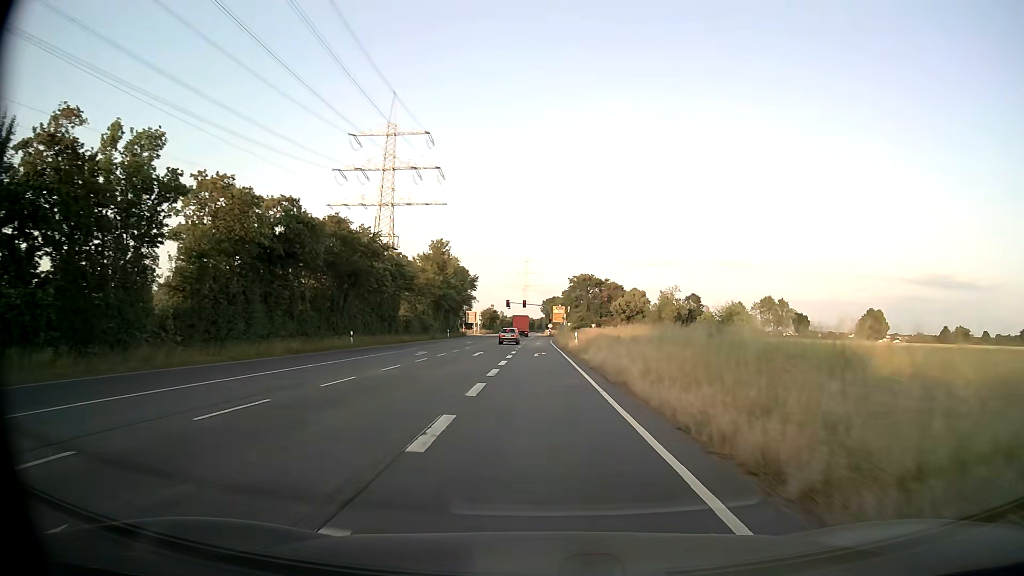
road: secondary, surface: asphalt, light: Day
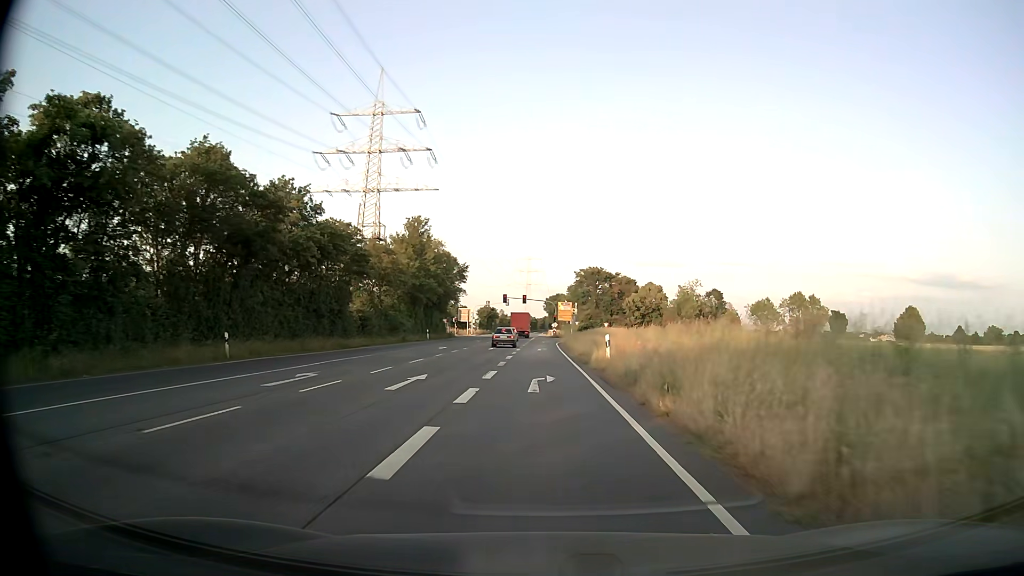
(-0.1, +19.2) m; 0°
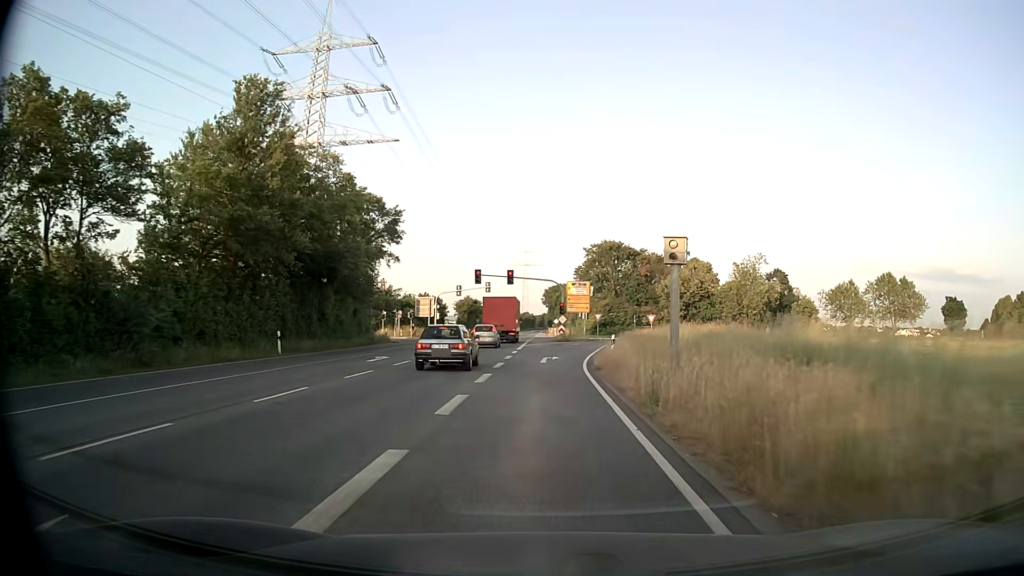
(+0.1, +43.5) m; 0°
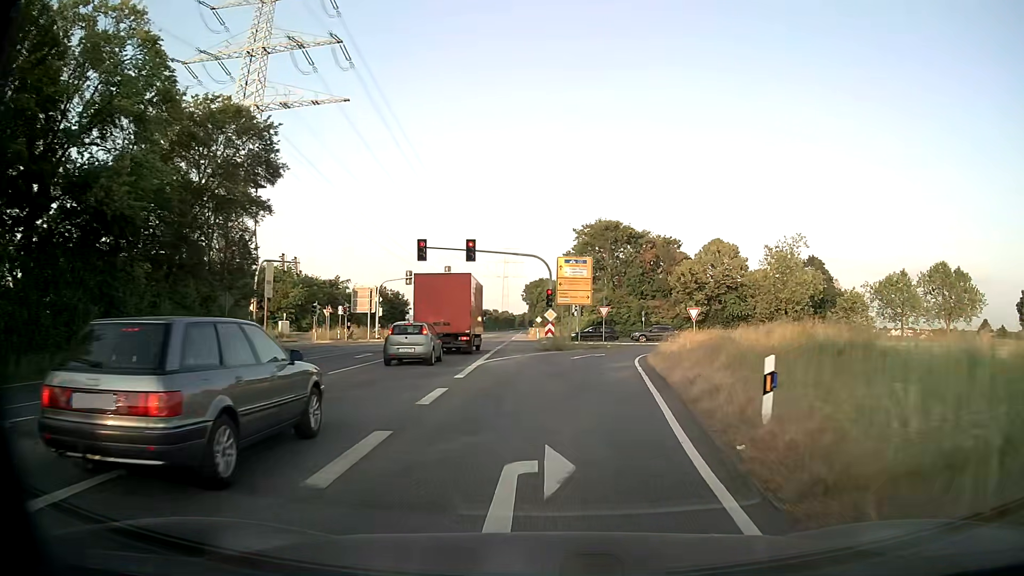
(+0.1, +22.5) m; +1°
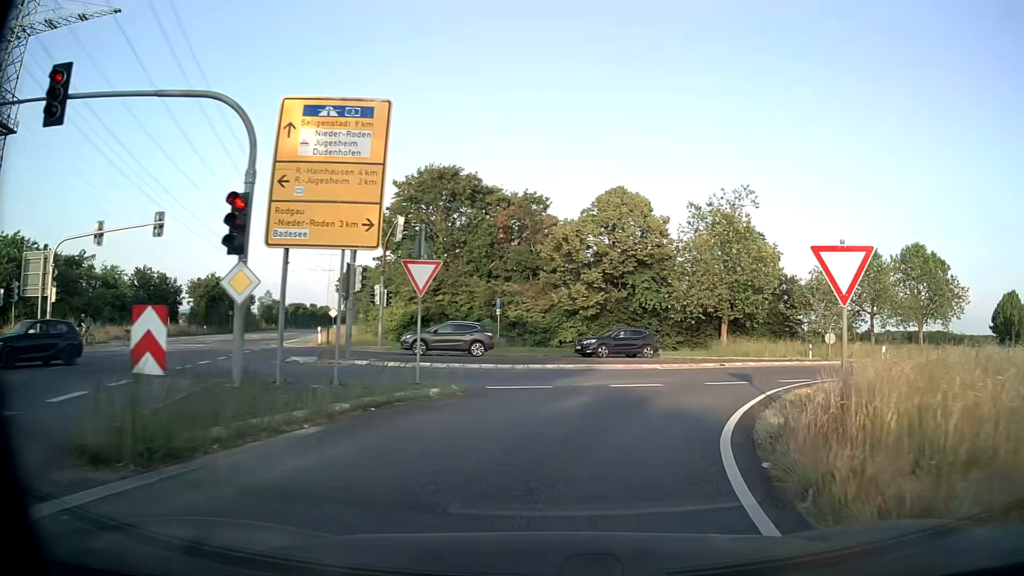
(+2.5, +29.5) m; +15°
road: secondary_link
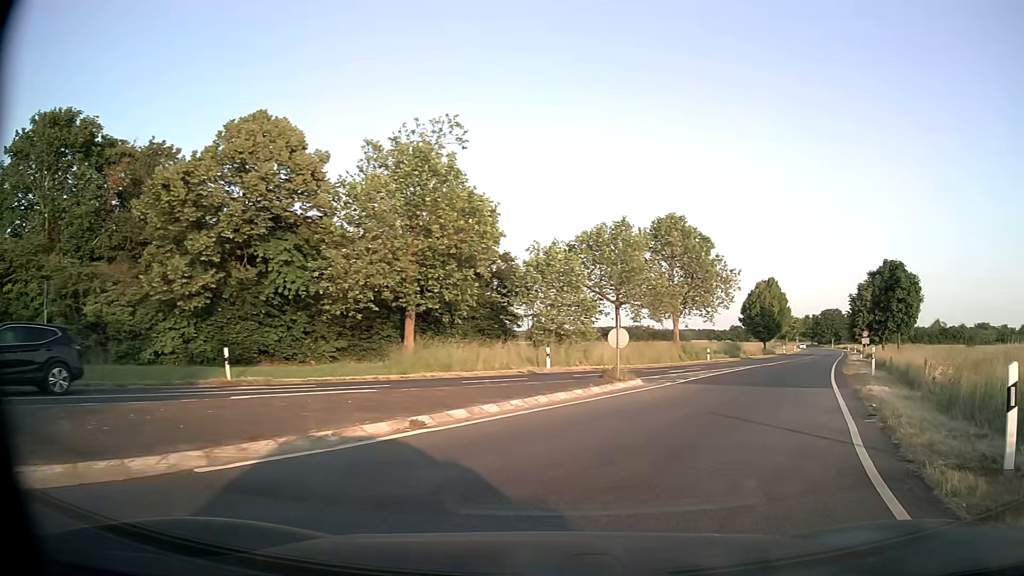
(+3.6, +16.9) m; +27°
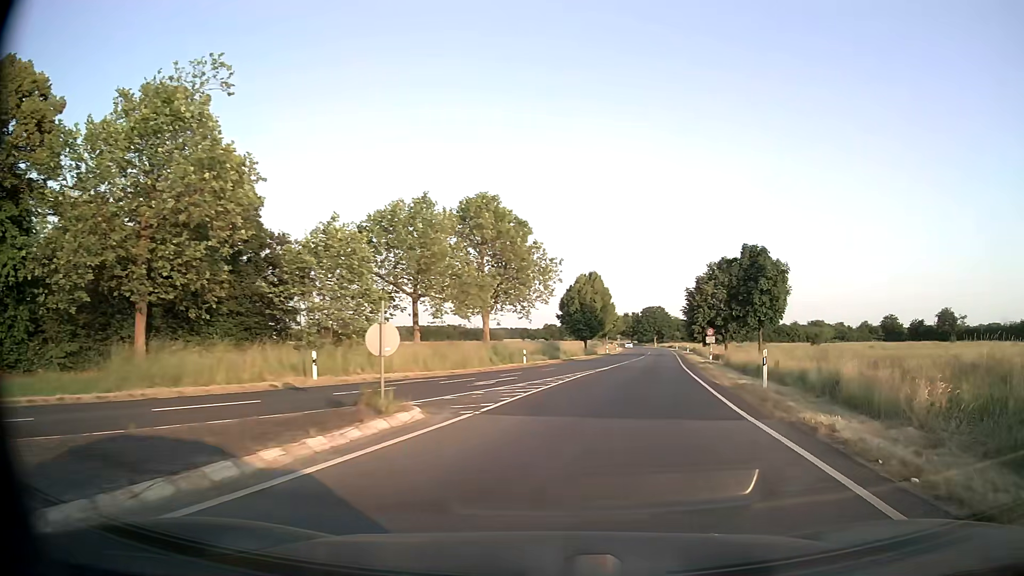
(+1.2, +8.2) m; +15°
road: secondary
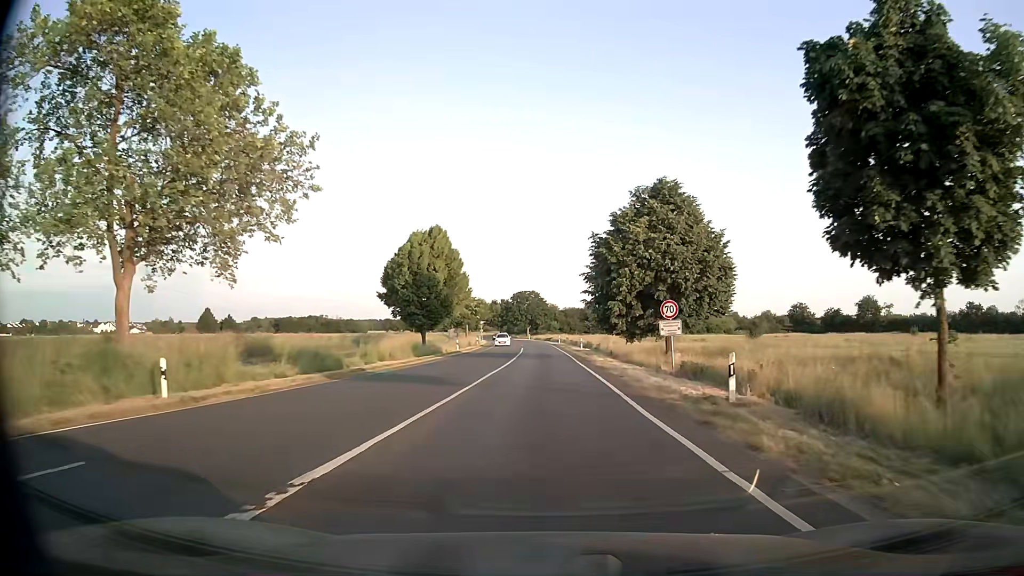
(+4.4, +31.2) m; +10°
(0, +10) (0, +20) (0, +30) (0, +40) (0, +50) (0, +60) (0, +70) (-1, +80) (-1, +90) (-2, +100) m
